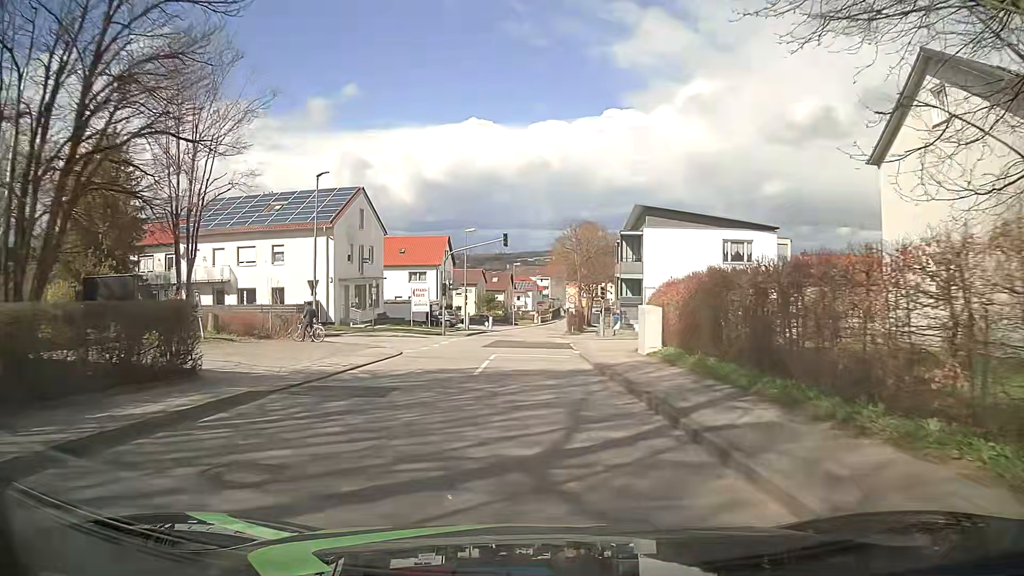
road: unclassified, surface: asphalt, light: Day
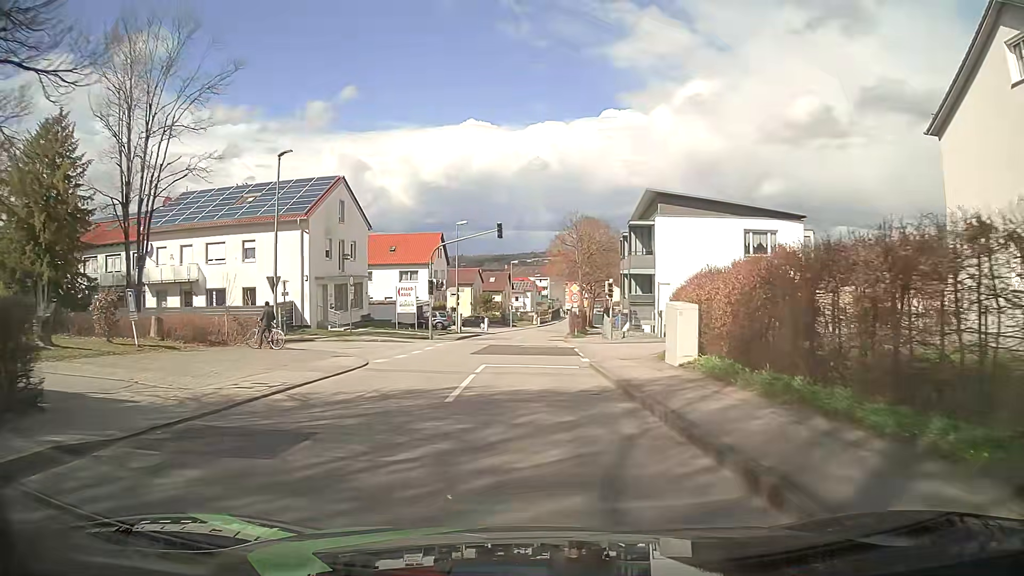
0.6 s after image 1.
(+0.1, +4.8) m; +1°
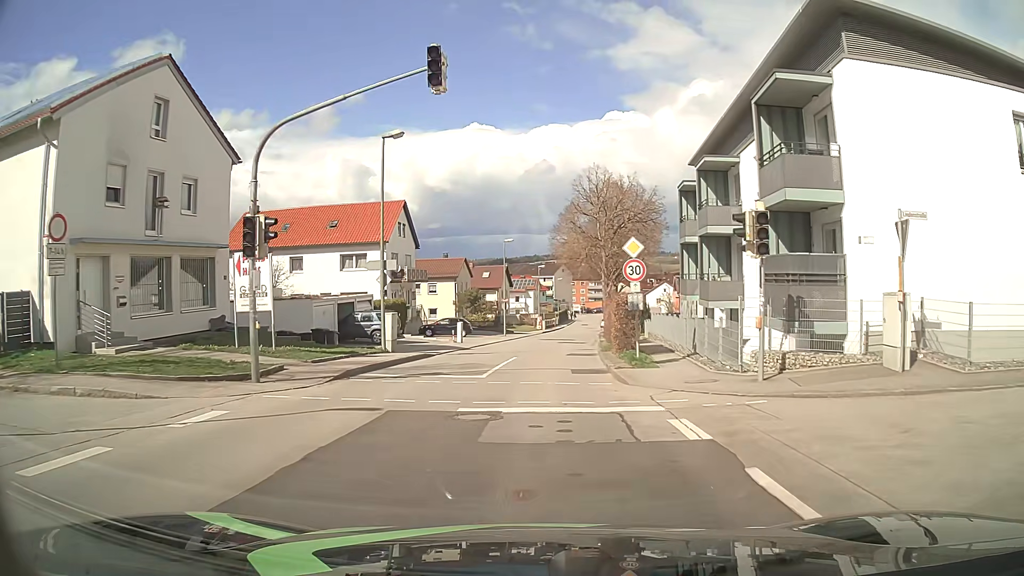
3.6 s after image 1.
(-0.1, +24.1) m; -1°
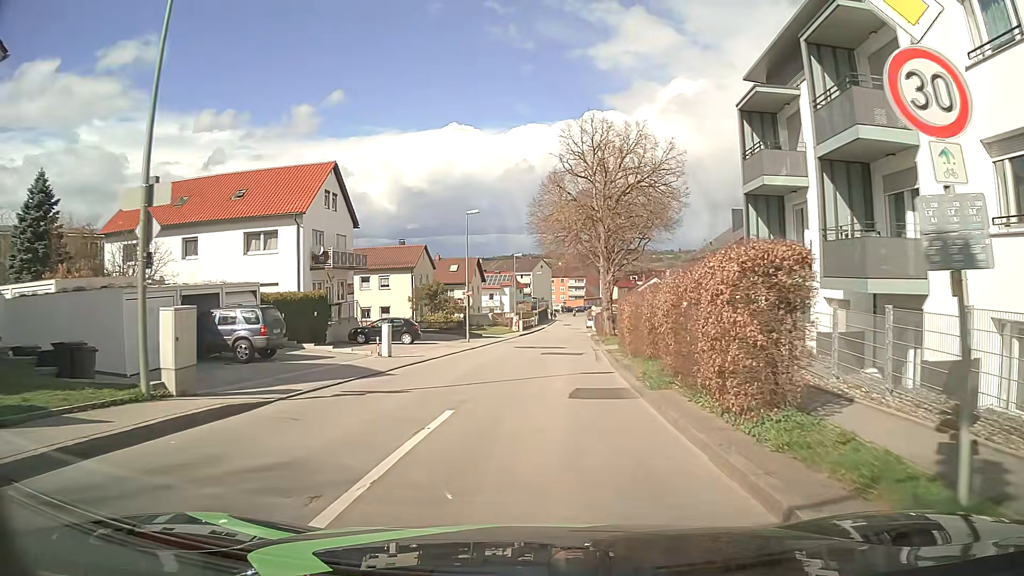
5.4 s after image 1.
(+0.2, +14.4) m; +2°
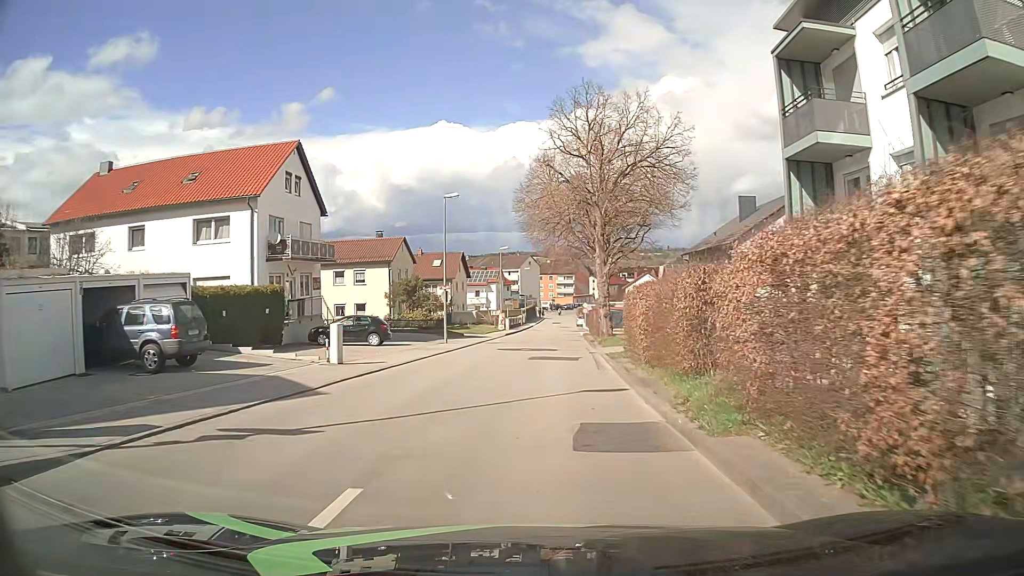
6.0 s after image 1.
(0.0, +4.8) m; +1°
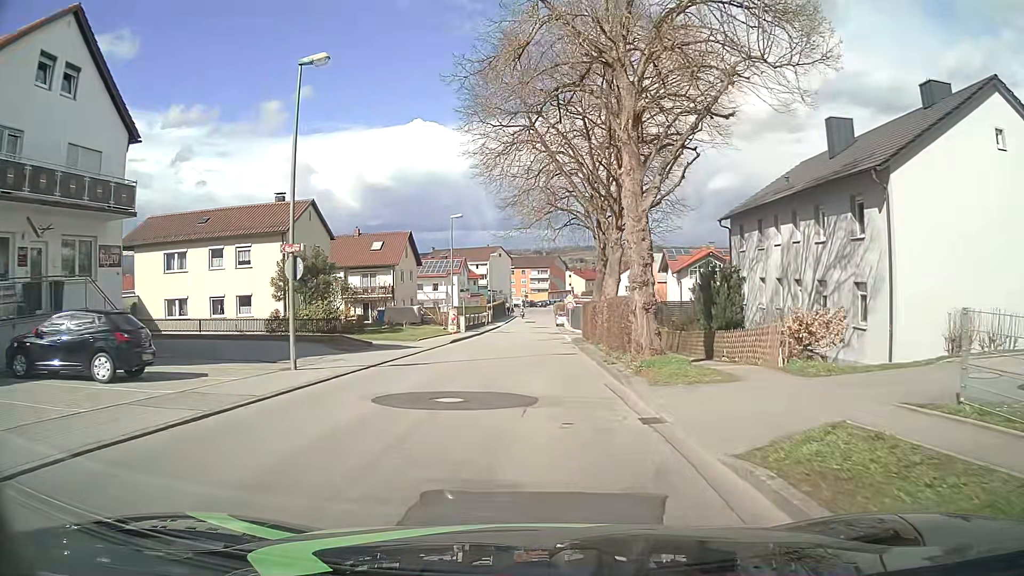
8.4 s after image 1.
(+0.3, +19.4) m; +2°
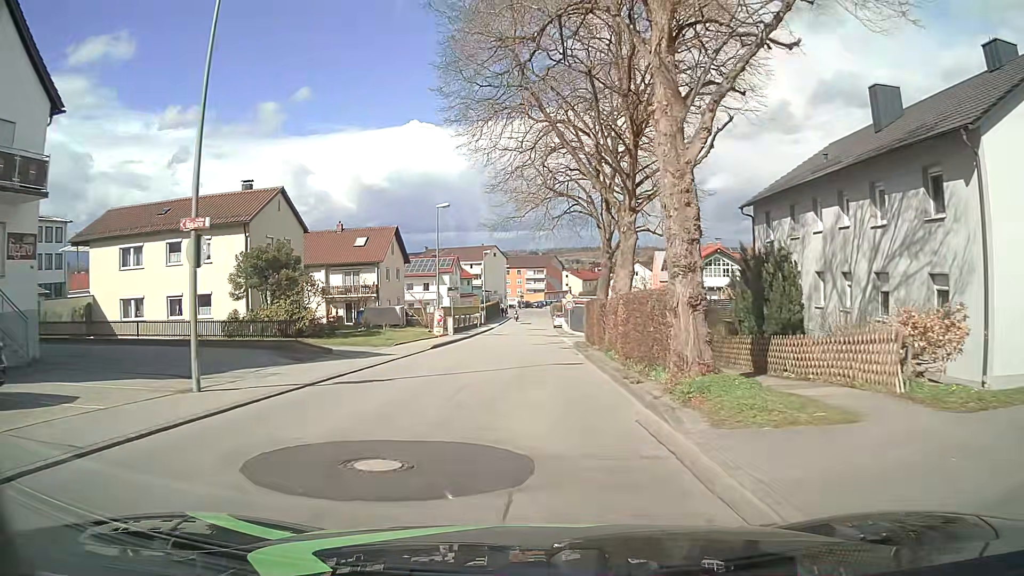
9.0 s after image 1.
(0.0, +4.9) m; 0°
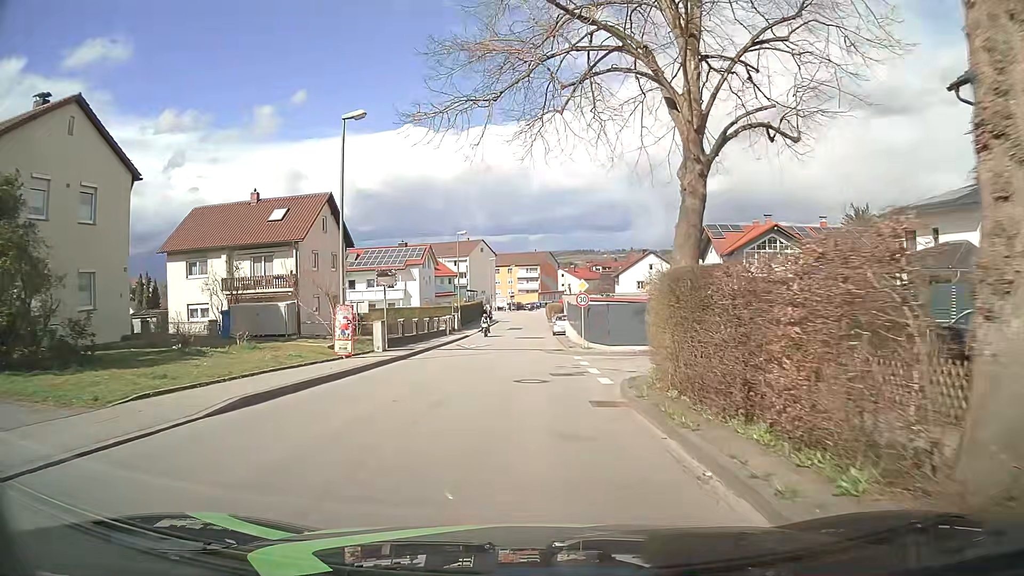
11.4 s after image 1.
(+0.2, +19.3) m; +1°
(0, +10) (0, +20) (0, +30) (-1, +40) (-1, +50) (-1, +60) (0, +70) (0, +80) (0, +90) (+1, +100) m
